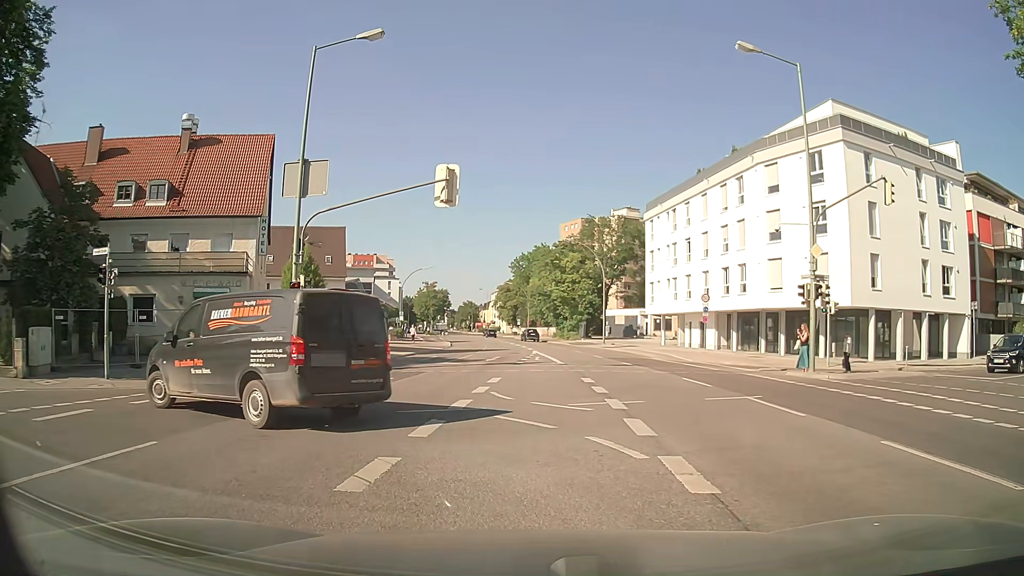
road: secondary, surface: asphalt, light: Day
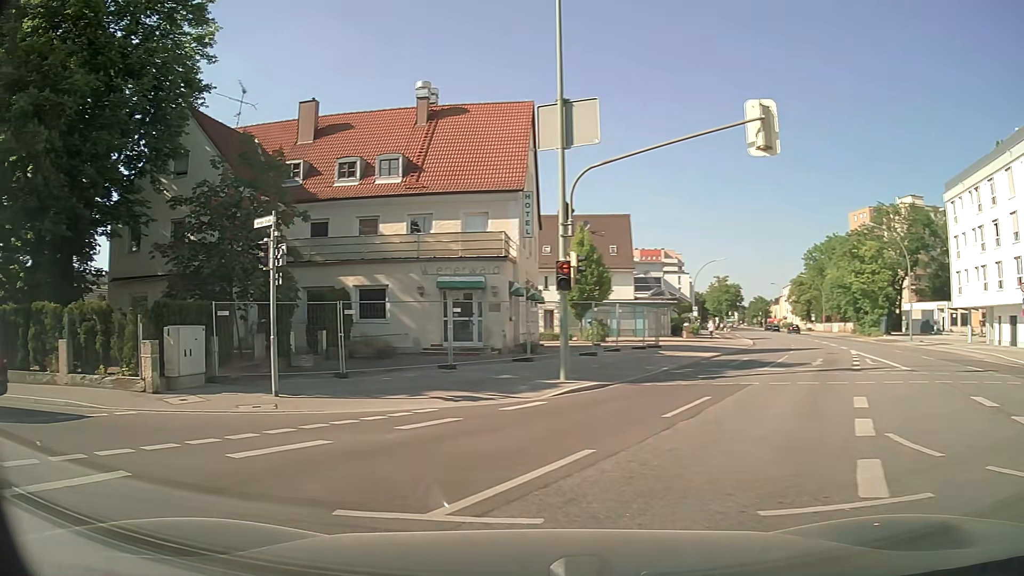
(-1.0, +6.6) m; -25°
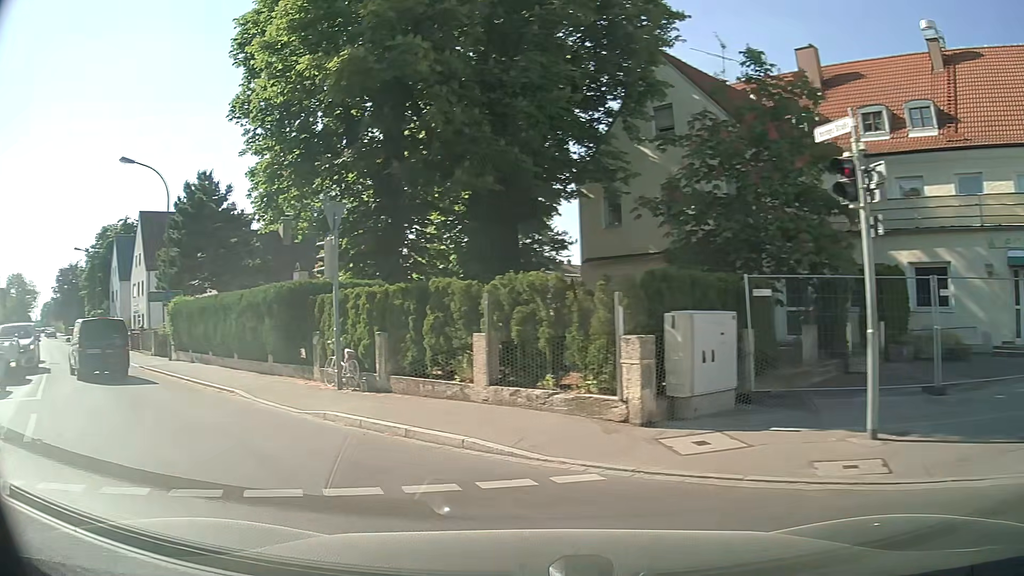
(-2.2, +6.1) m; -41°
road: tertiary
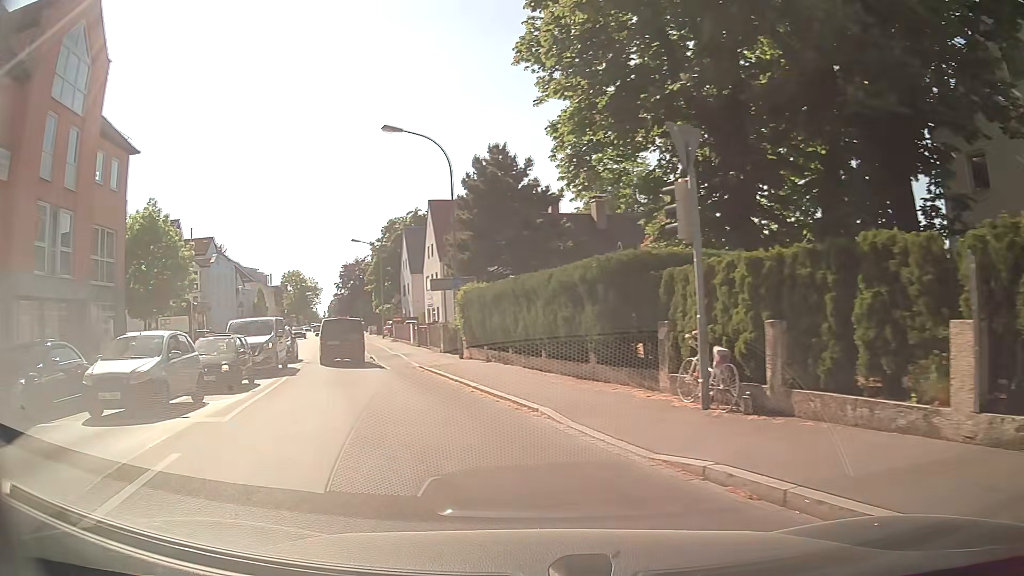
(-1.3, +4.9) m; -28°
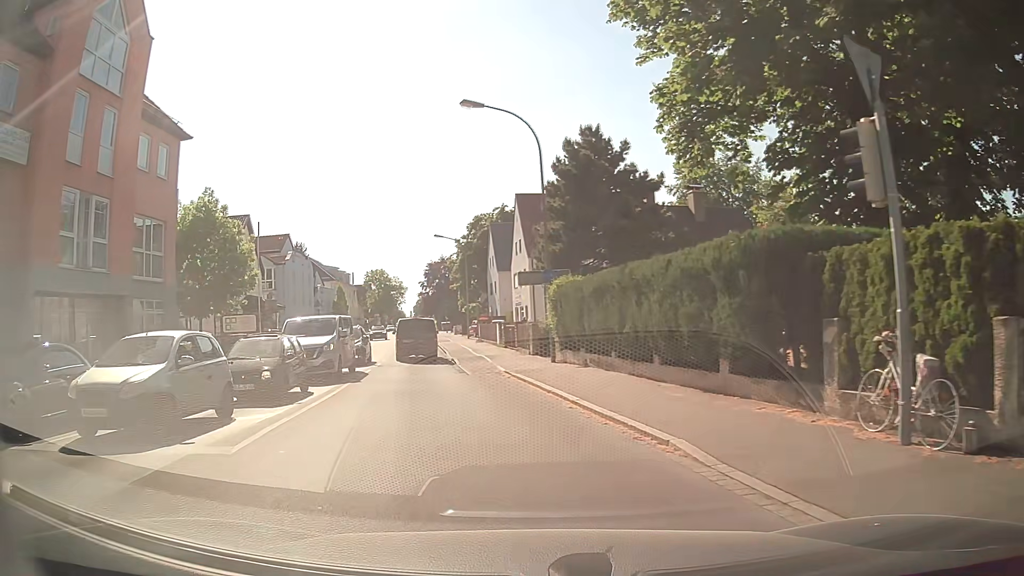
(-0.2, +3.1) m; -6°
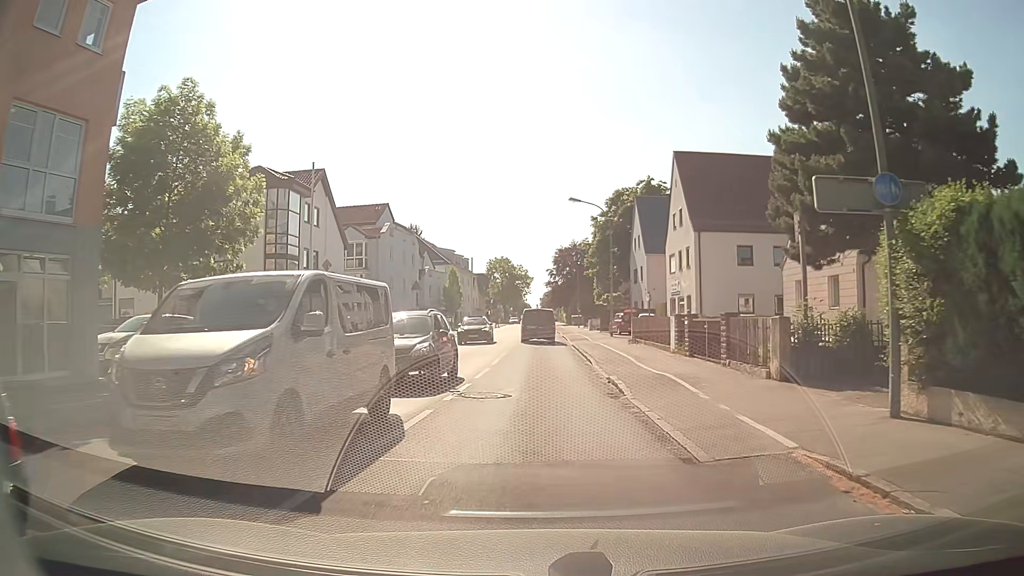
(-2.3, +14.2) m; -12°
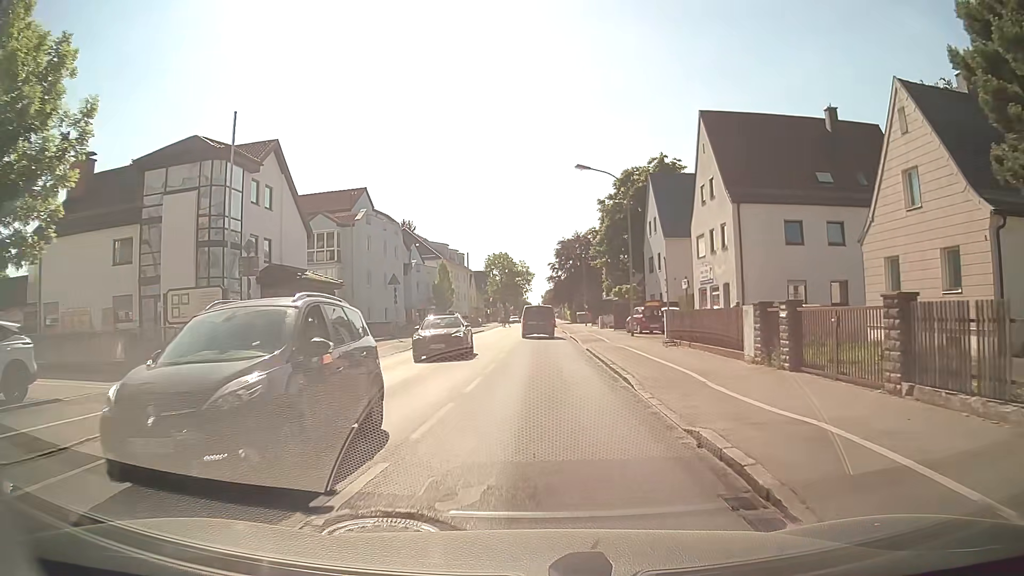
(+0.1, +8.6) m; +2°
